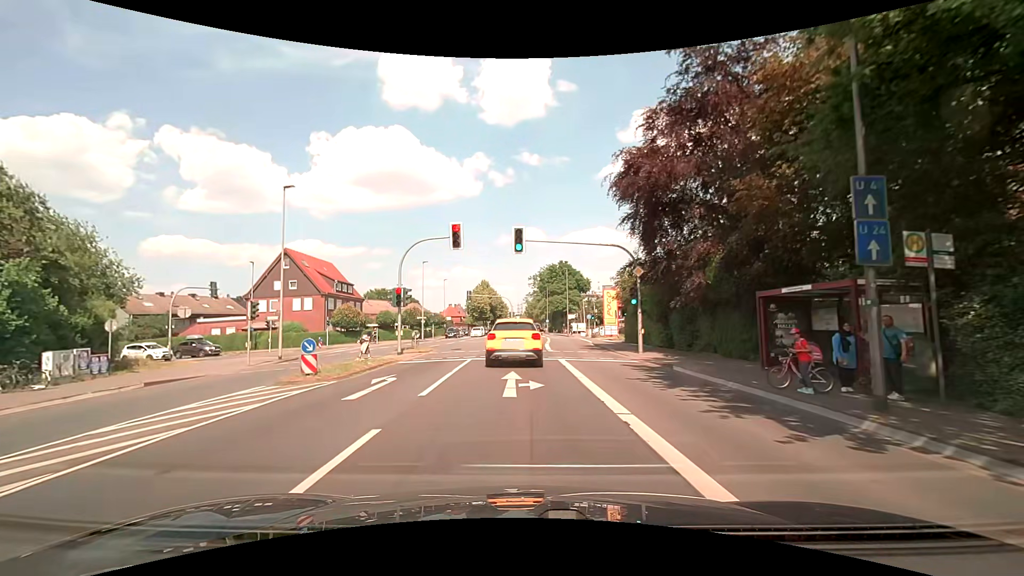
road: secondary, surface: asphalt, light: Day
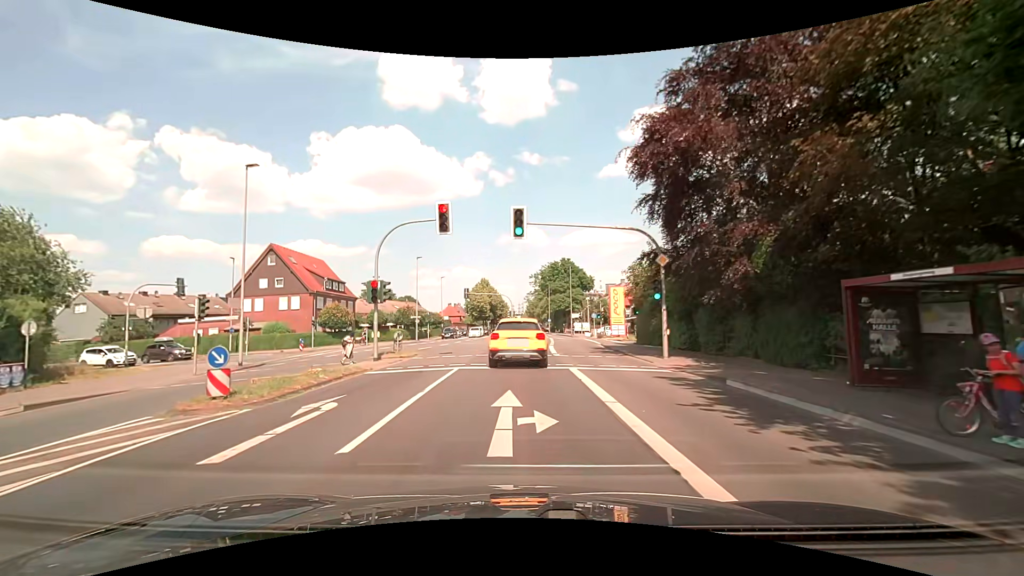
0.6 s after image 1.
(0.0, +4.2) m; -1°
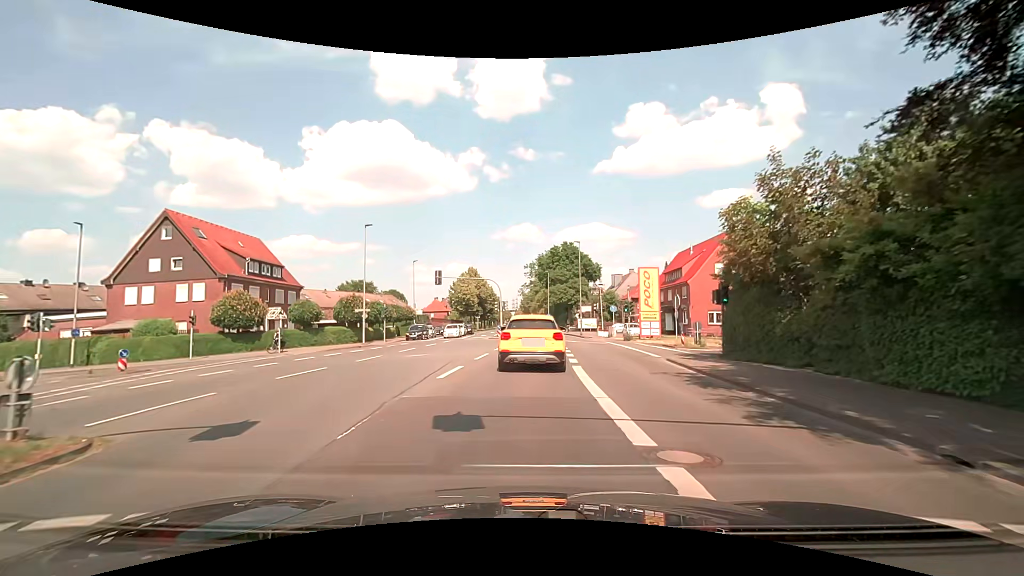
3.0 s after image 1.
(+0.1, +18.3) m; +1°
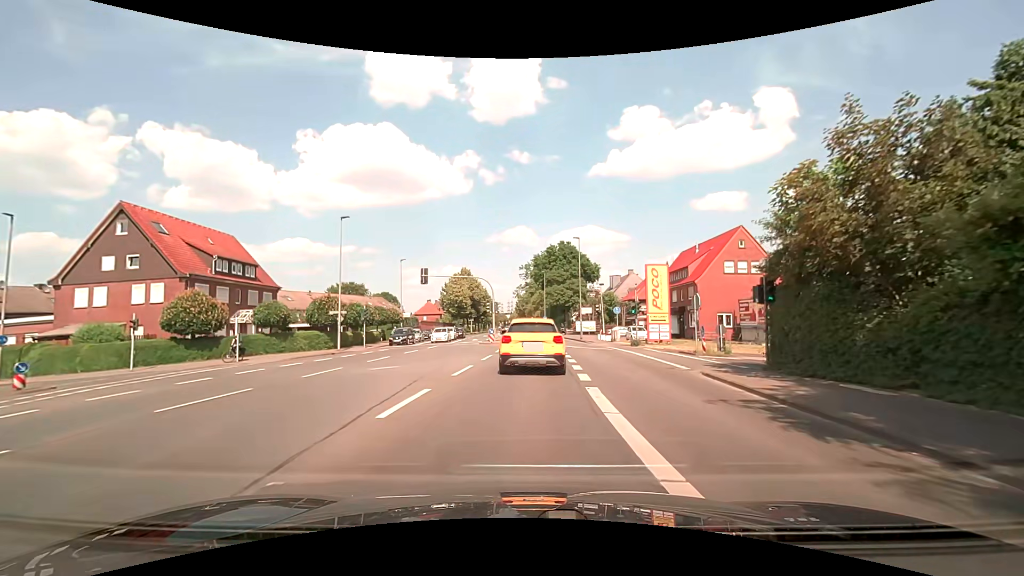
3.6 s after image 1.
(0.0, +4.5) m; +1°
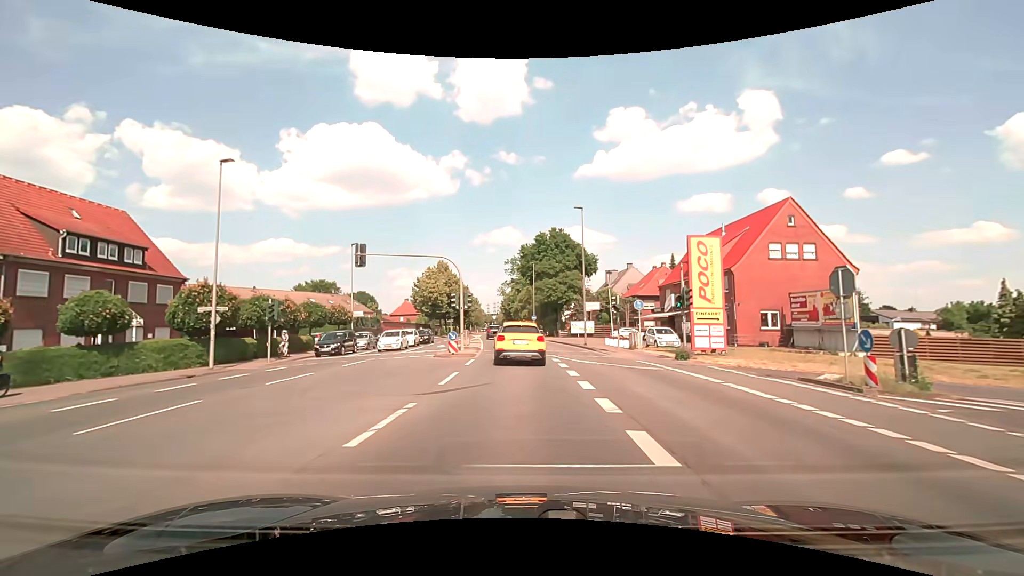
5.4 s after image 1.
(+0.3, +13.6) m; +2°
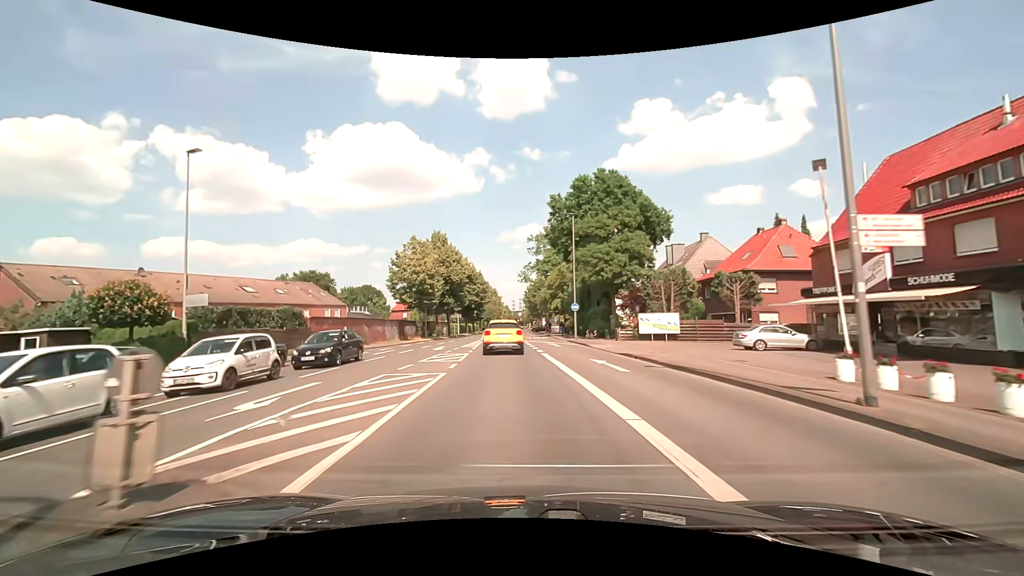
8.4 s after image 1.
(-0.4, +28.8) m; -3°
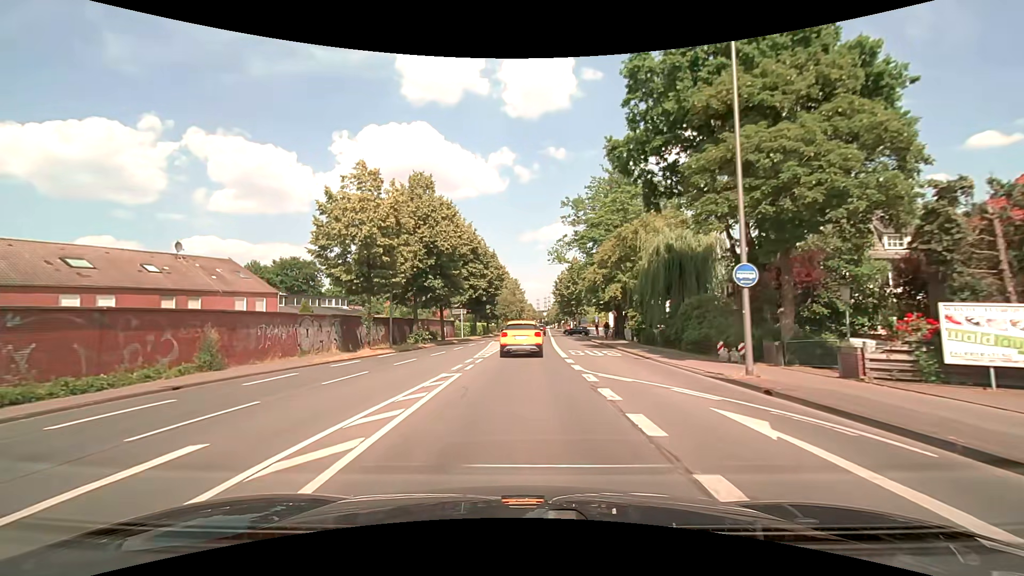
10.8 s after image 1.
(-1.0, +27.1) m; -3°
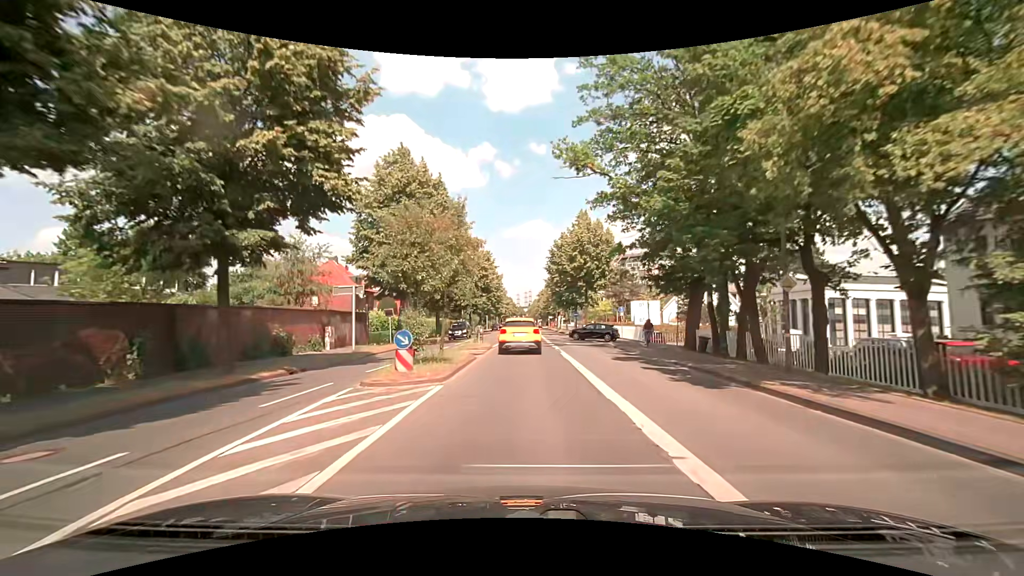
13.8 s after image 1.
(+0.4, +34.8) m; +3°
(0, +10) (0, +20) (0, +30) (0, +40) (0, +50) (0, +60) (0, +70) (0, +80) (0, +90) (0, +100) m
